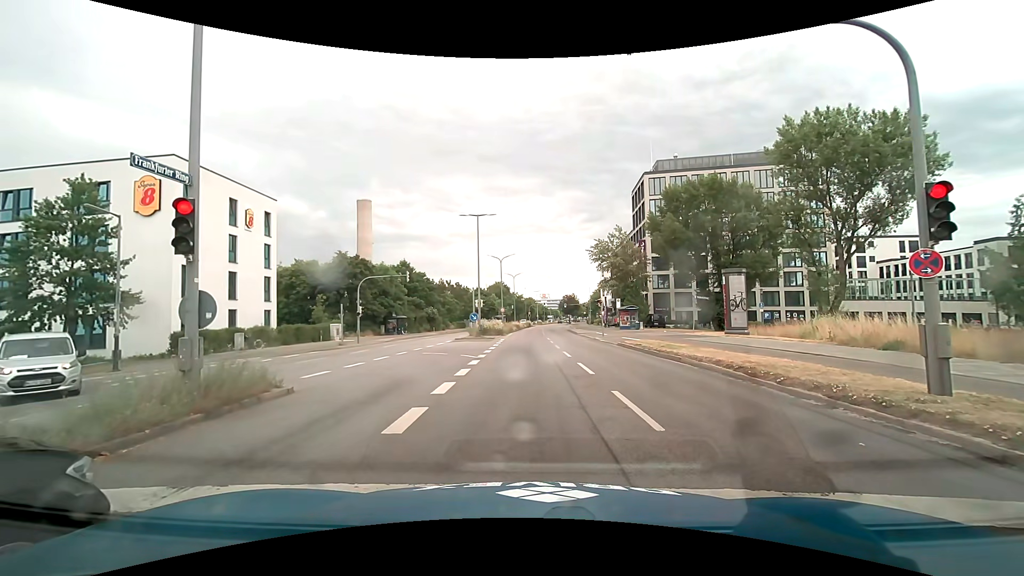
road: primary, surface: asphalt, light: Day
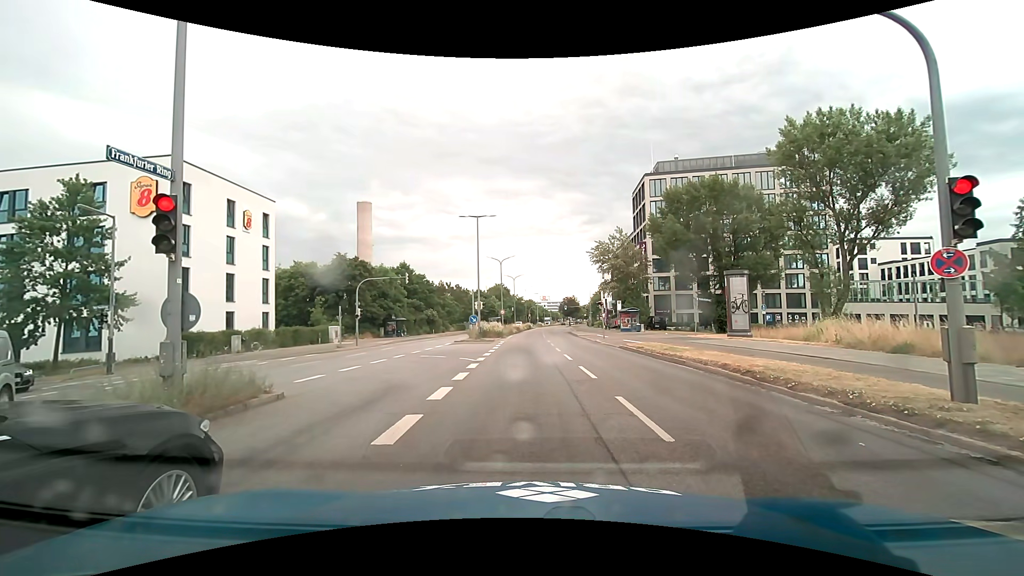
(0.0, +0.4) m; 0°
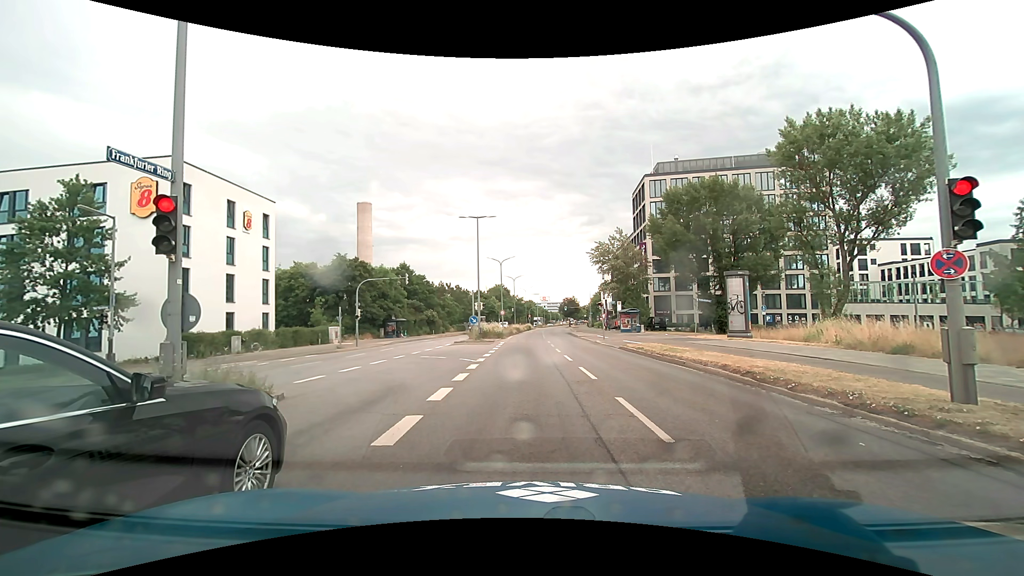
(0.0, +0.1) m; 0°
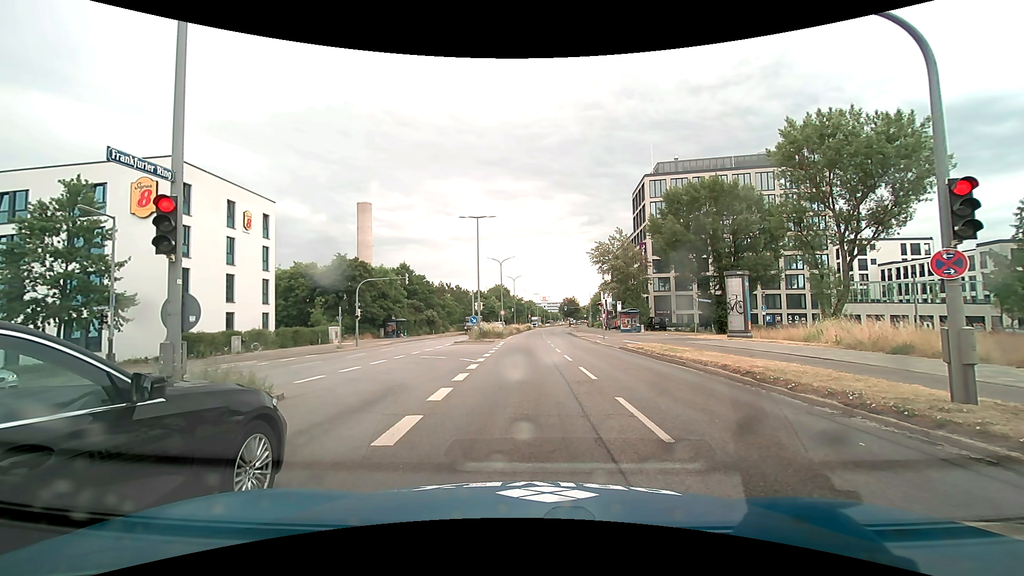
(0.0, 0.0) m; 0°
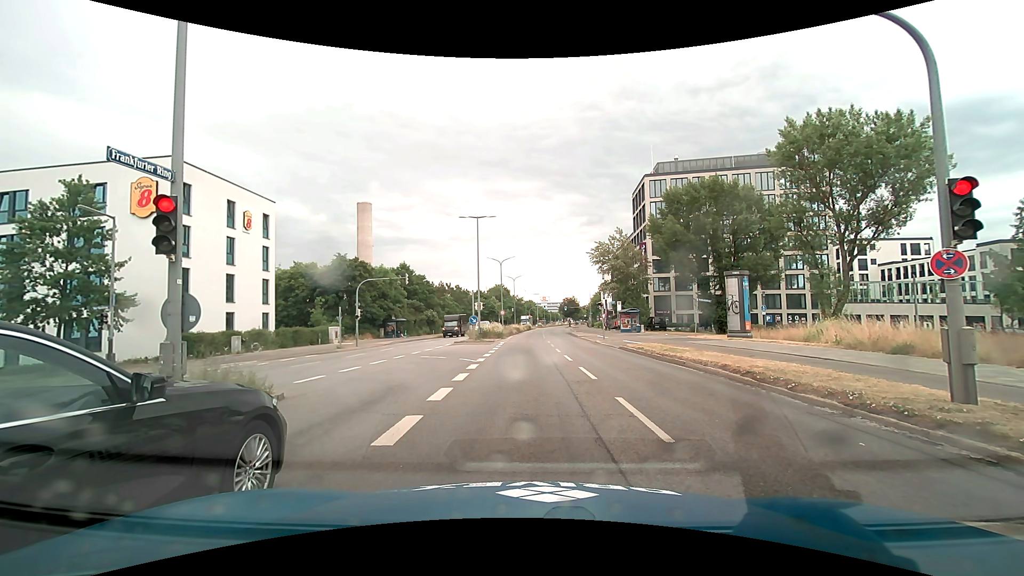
(0.0, 0.0) m; 0°
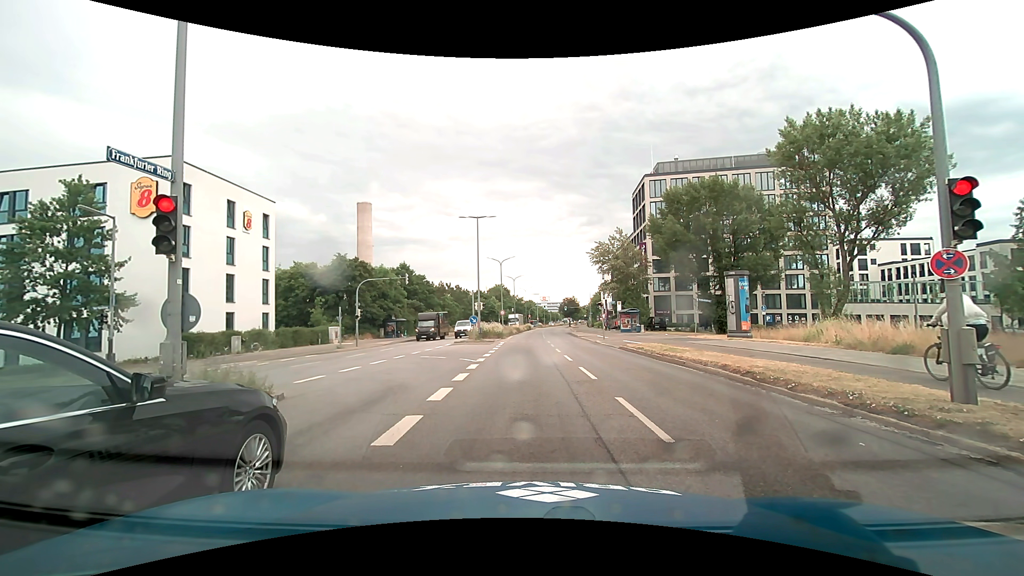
(0.0, 0.0) m; 0°
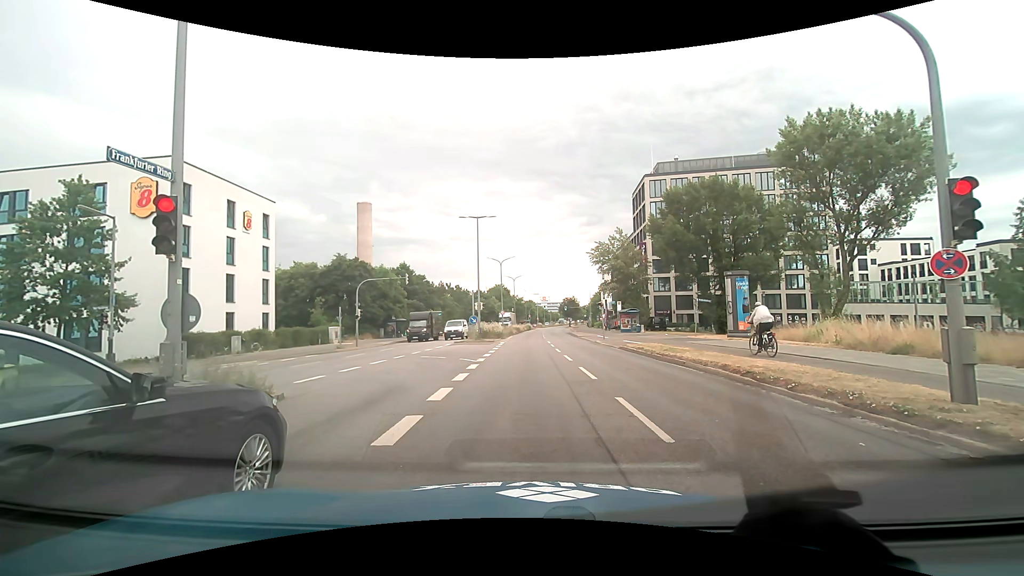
(0.0, 0.0) m; 0°
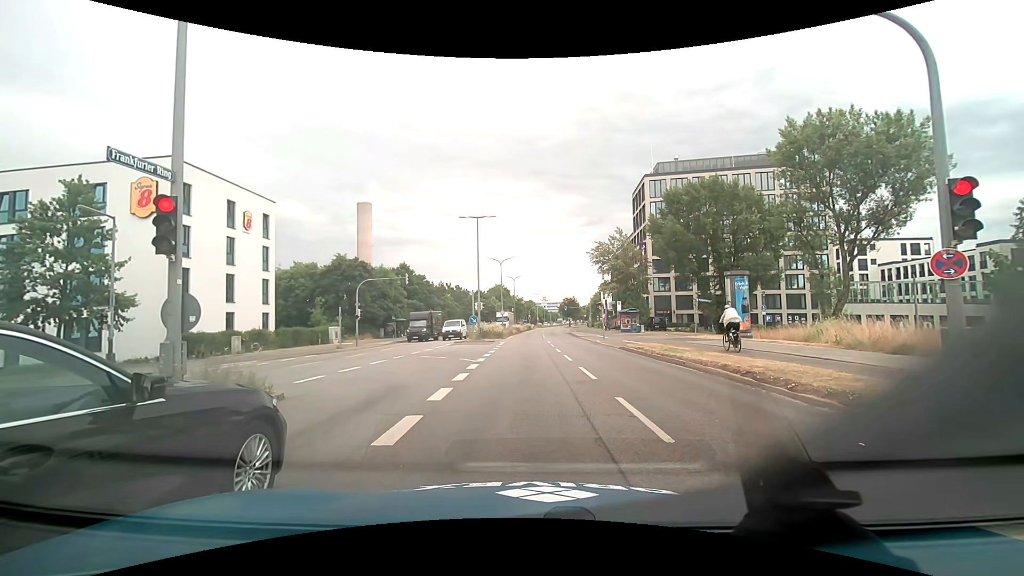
(0.0, 0.0) m; 0°
(0, +10) (0, +20) (0, +30) (+1, +40) (+1, +50) (+1, +60) (+2, +70) (+2, +80) (+3, +90) (+4, +100) m
